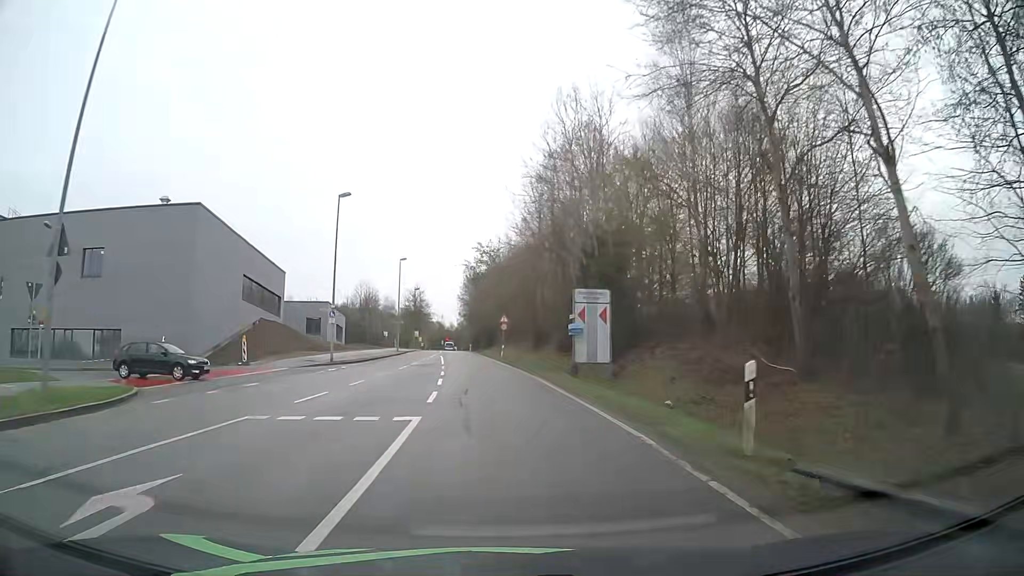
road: secondary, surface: asphalt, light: Day
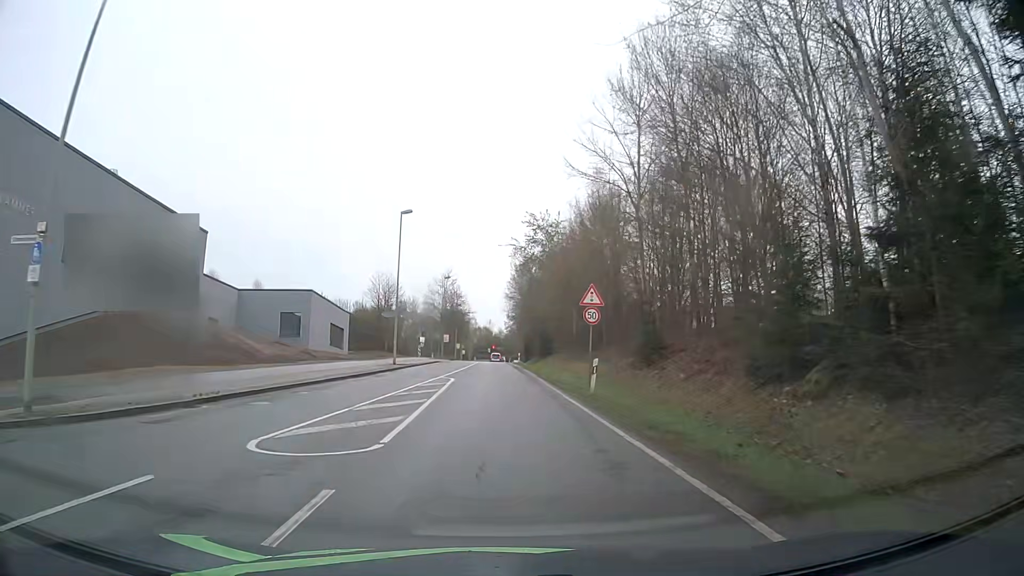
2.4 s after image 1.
(-1.4, +30.6) m; -5°
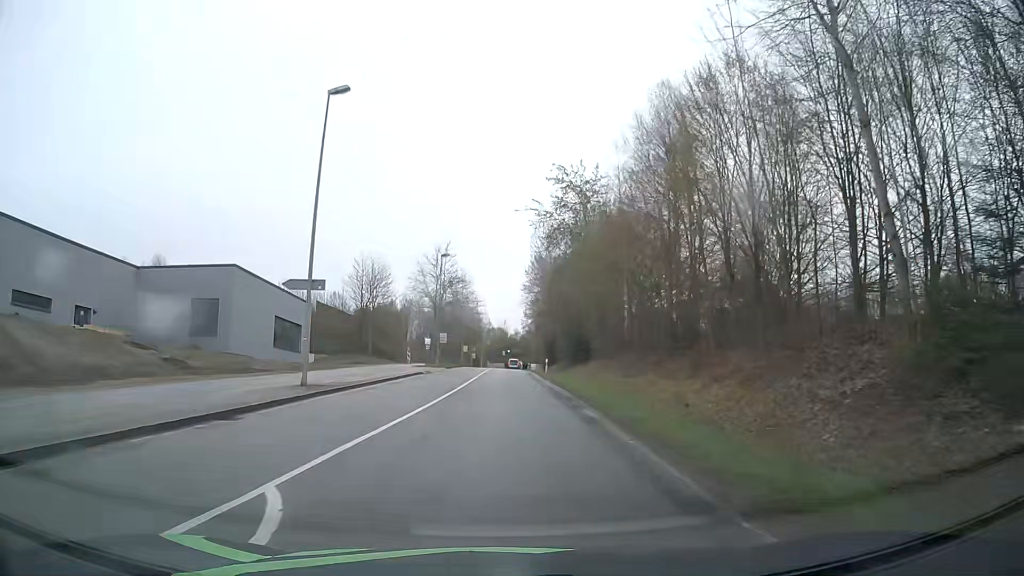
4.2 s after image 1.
(-0.1, +23.0) m; -1°
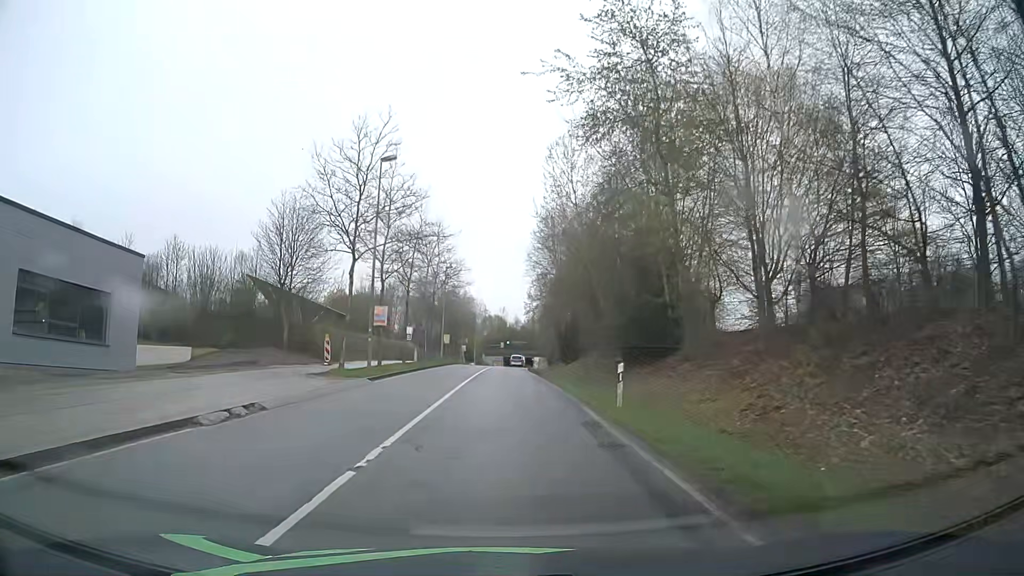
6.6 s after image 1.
(+0.2, +30.5) m; 0°
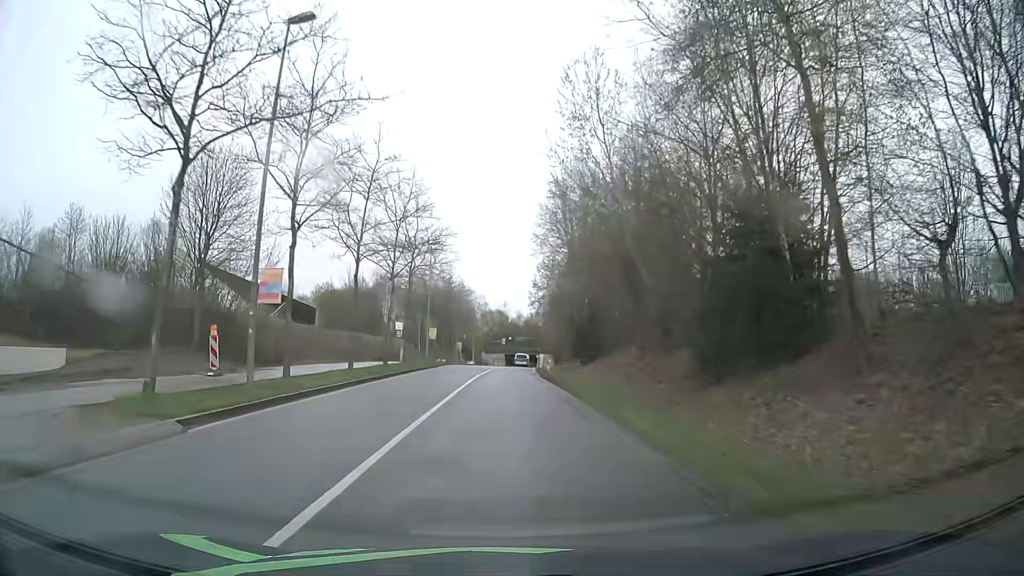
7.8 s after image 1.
(+0.1, +15.1) m; 0°
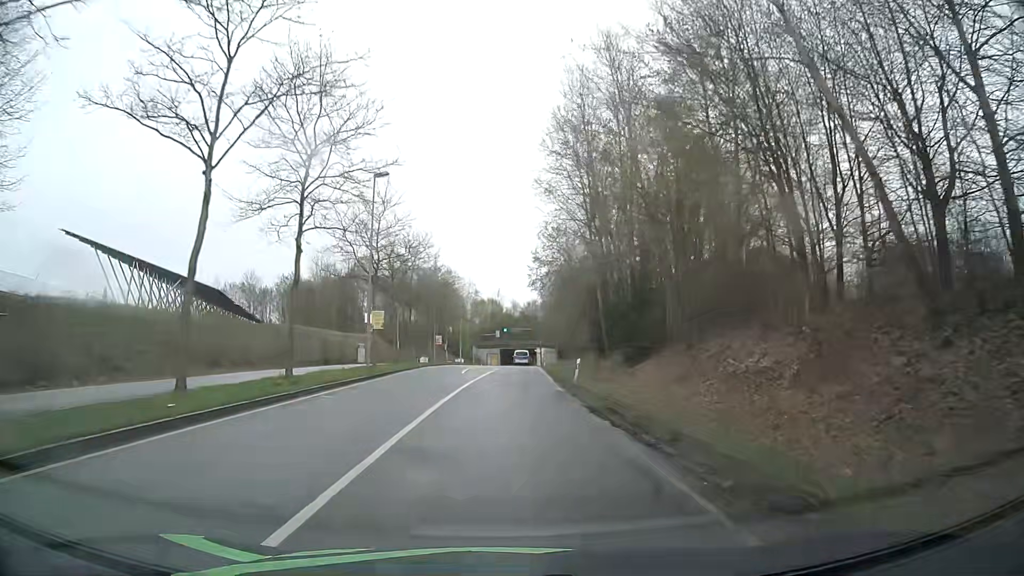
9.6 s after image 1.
(0.0, +22.6) m; 0°
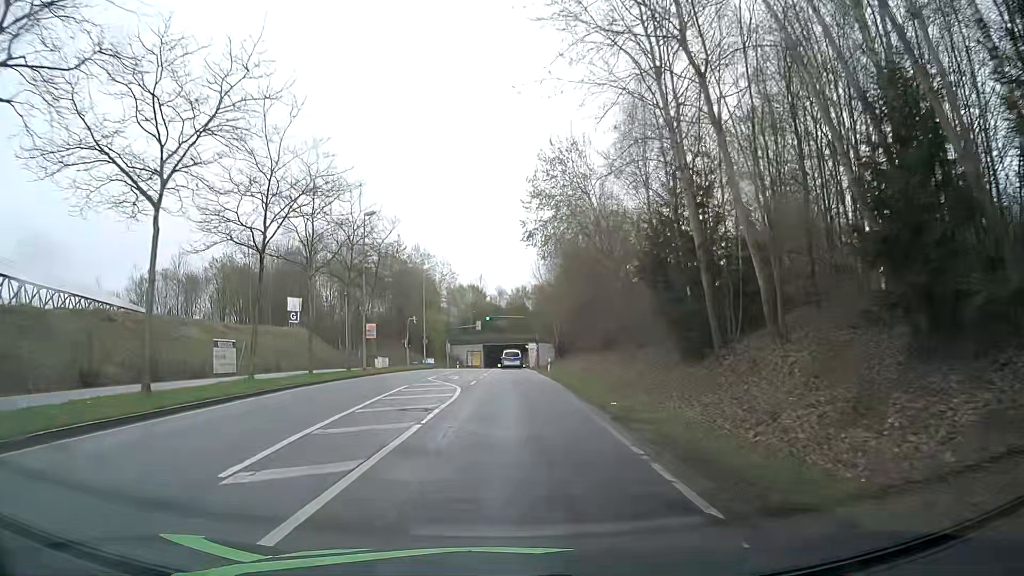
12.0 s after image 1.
(+0.4, +30.5) m; +1°
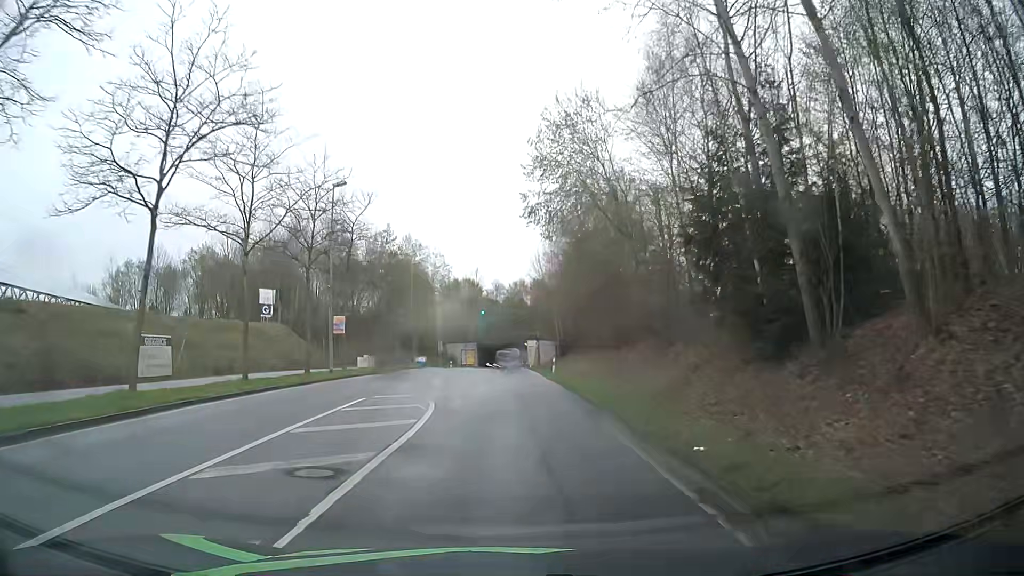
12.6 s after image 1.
(0.0, +7.7) m; 0°
(0, +10) (0, +20) (0, +30) (0, +40) (0, +50) (0, +60) (0, +70) (0, +80) (0, +90) (+1, +100) m
